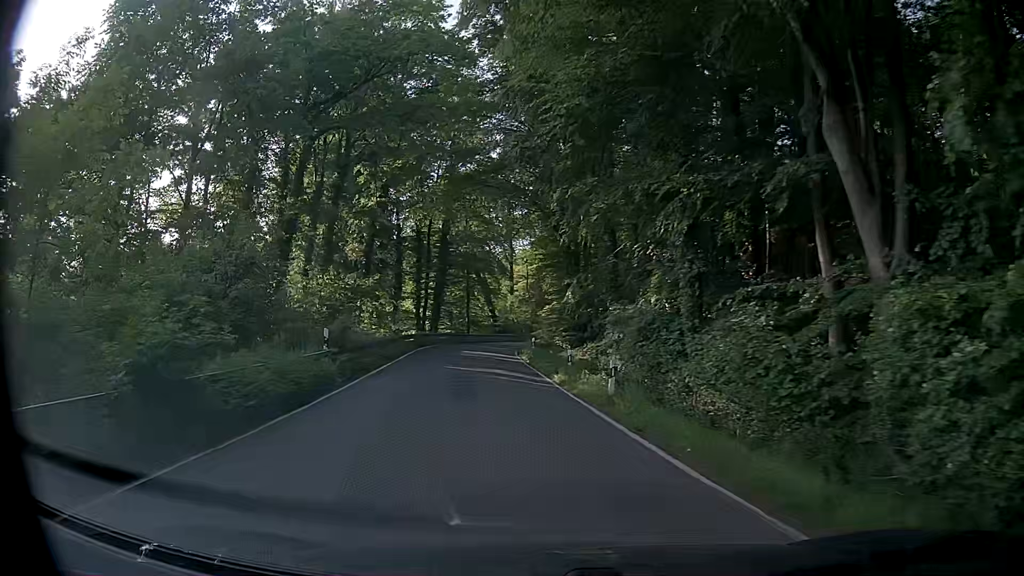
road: secondary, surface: asphalt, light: Day
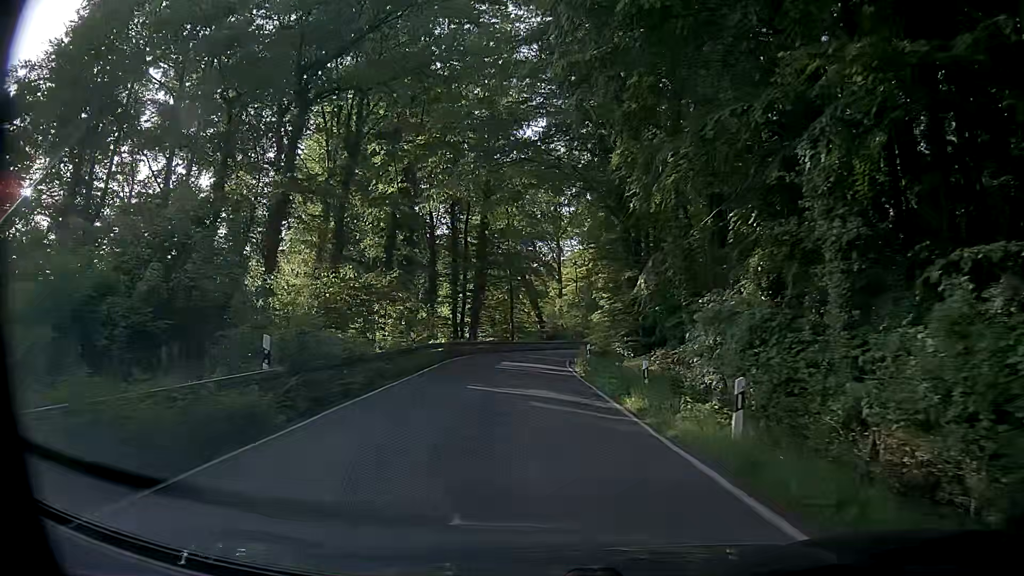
(-0.4, +6.9) m; -5°
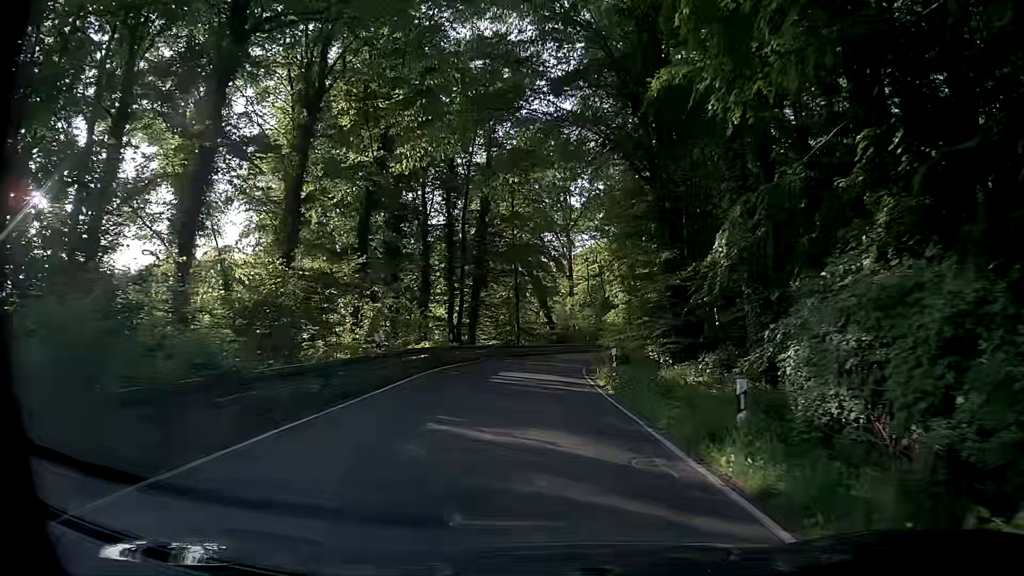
(-0.1, +7.2) m; -1°
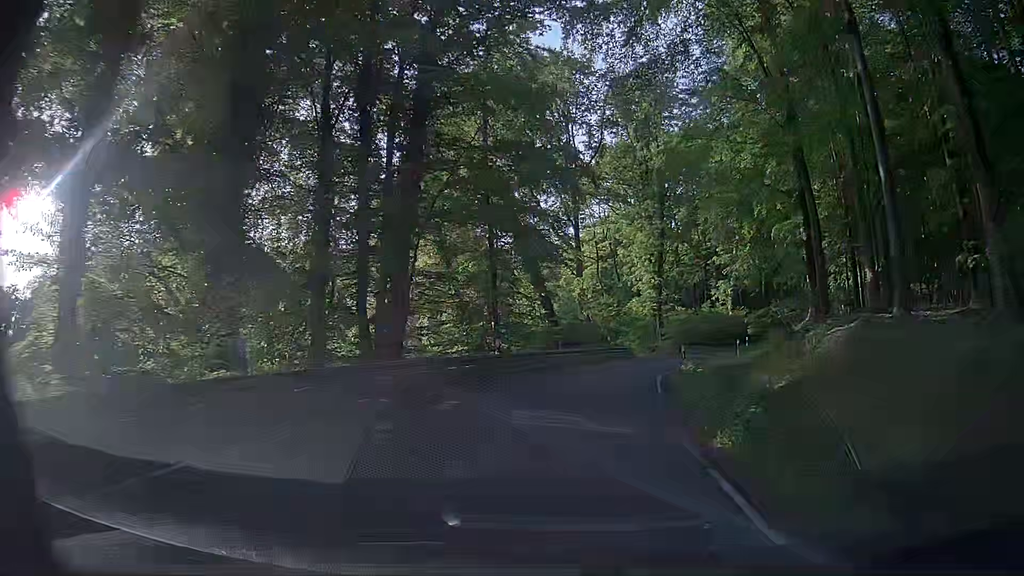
(-0.3, +22.4) m; -3°
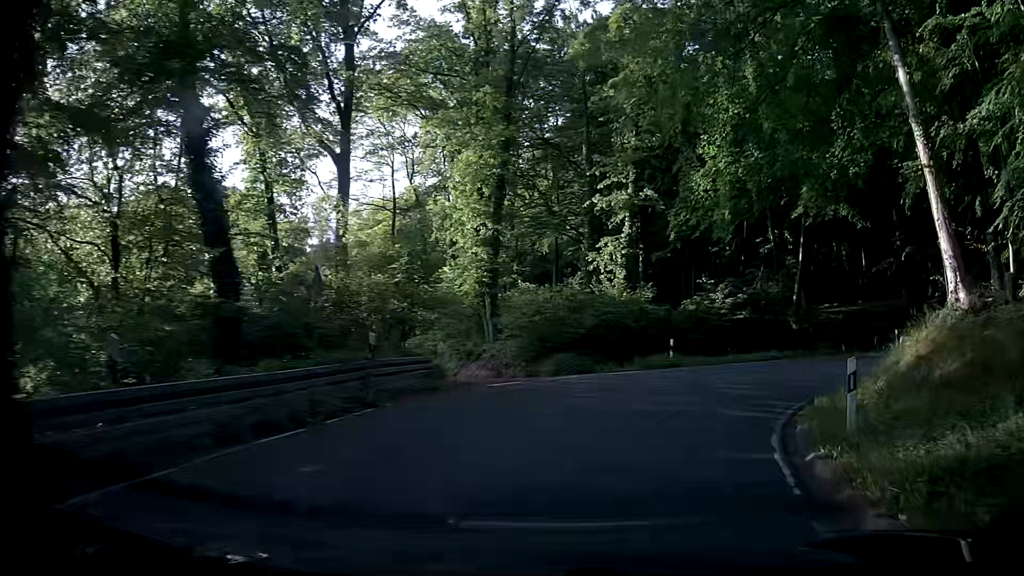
(+3.4, +25.5) m; +16°
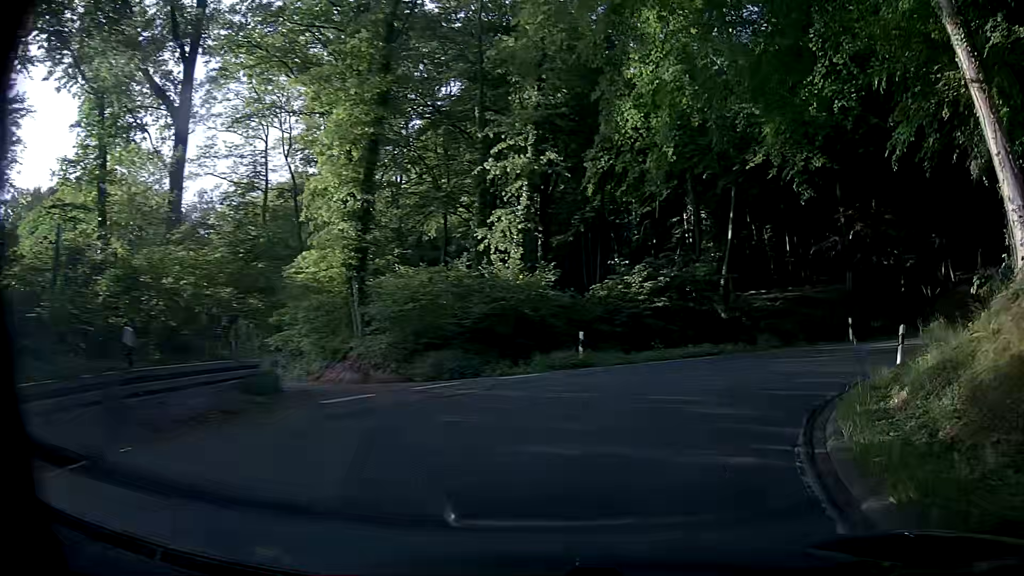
(+0.5, +5.6) m; +9°
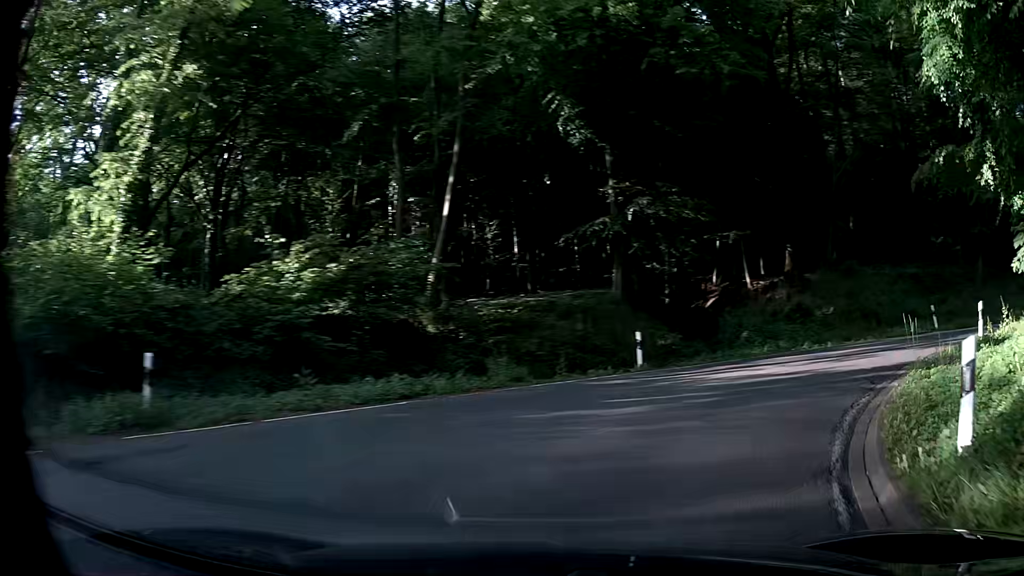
(+2.0, +10.5) m; +24°
